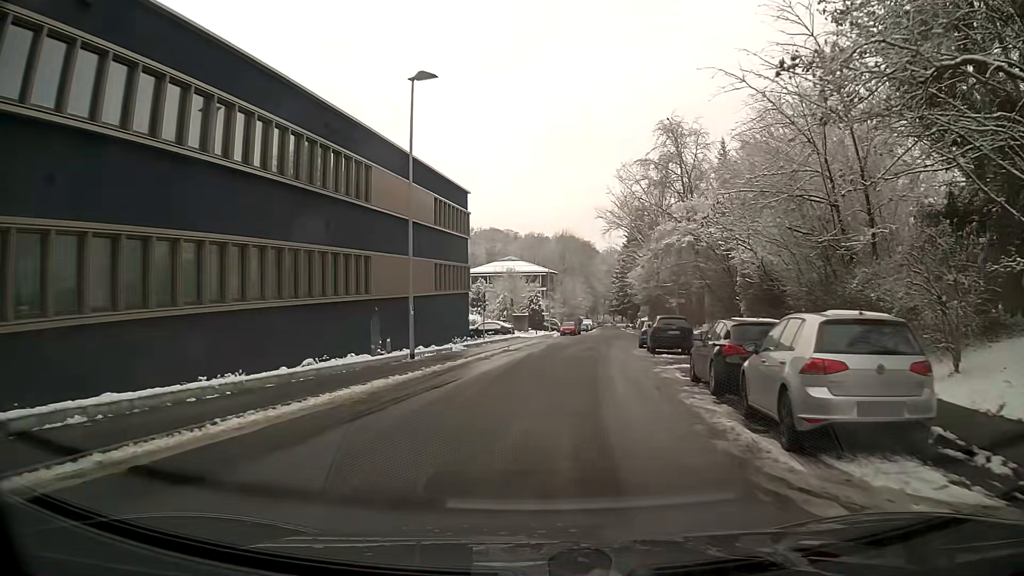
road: residential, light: Day
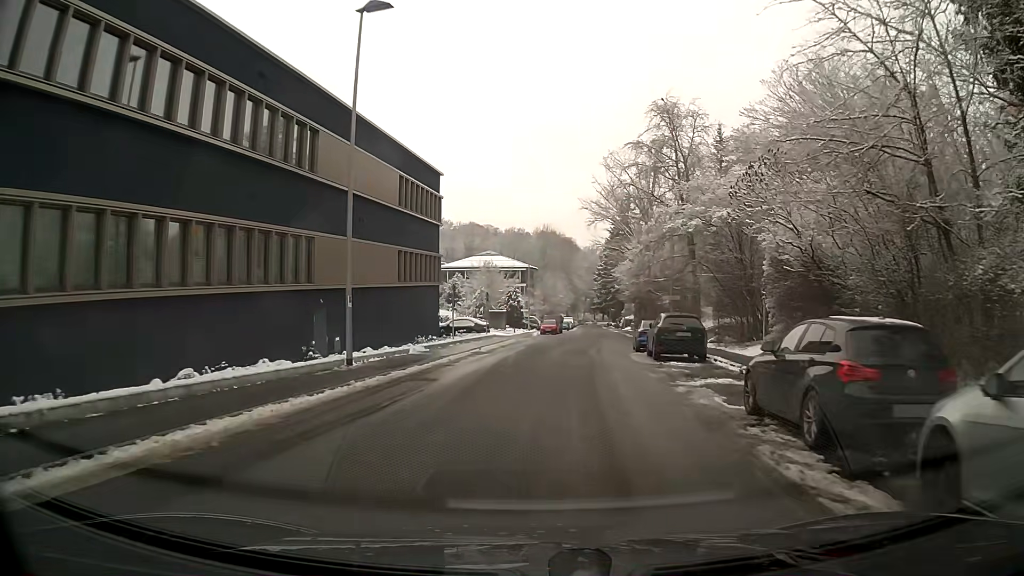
(+0.1, +5.6) m; +2°
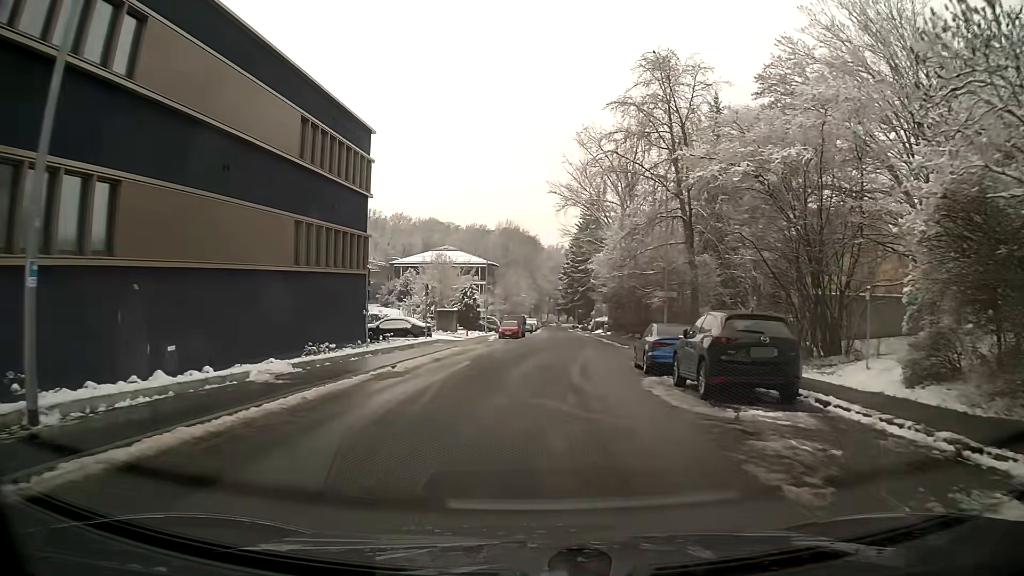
(+0.3, +11.3) m; +2°
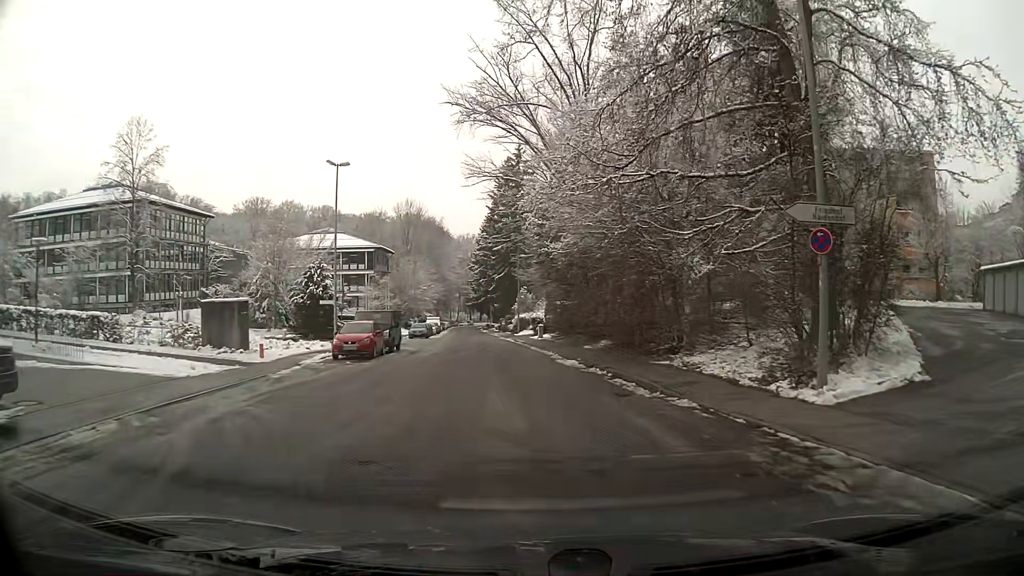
(+1.6, +29.1) m; +7°
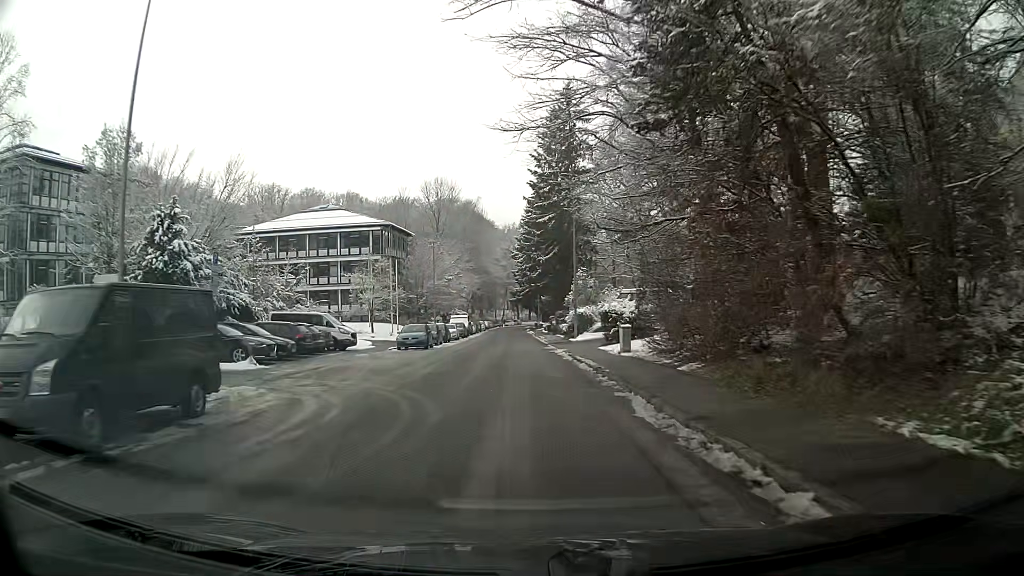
(-0.9, +24.4) m; -5°
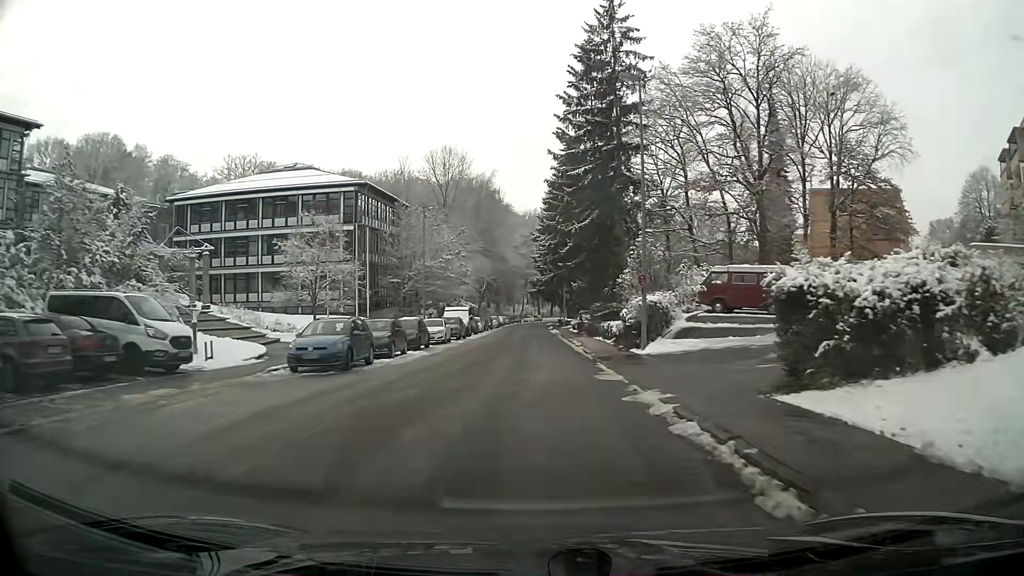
(-0.3, +20.2) m; -1°
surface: asphalt
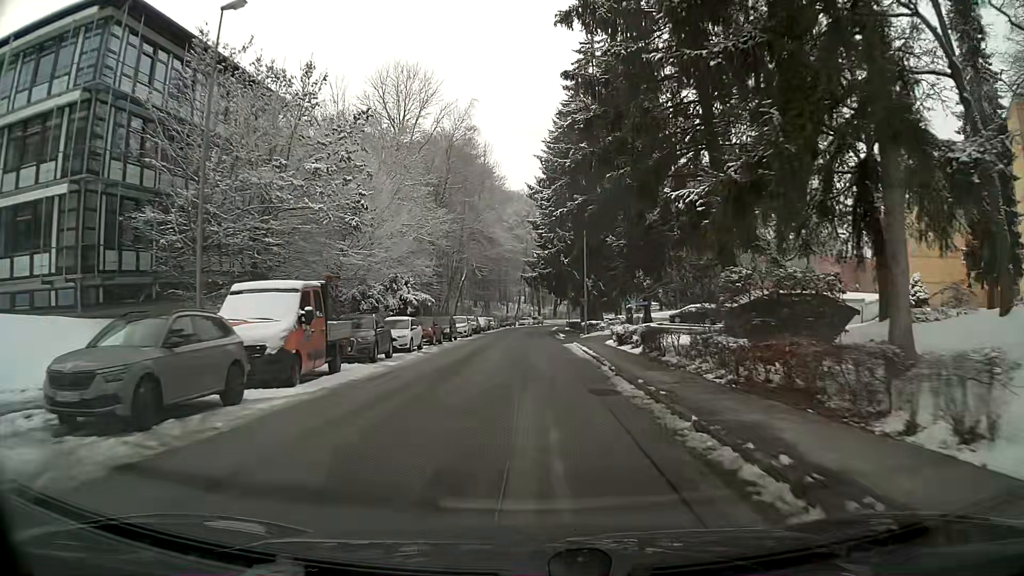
(-0.2, +36.8) m; -1°
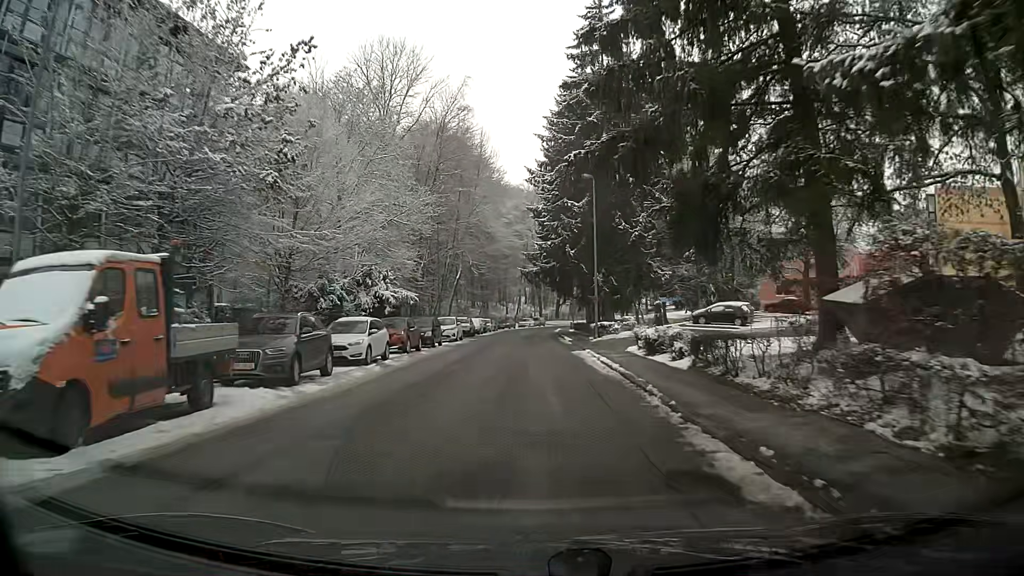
(0.0, +7.6) m; -1°
(0, +10) (0, +20) (0, +30) (0, +40) (0, +50) (+1, +60) (+1, +70) (+2, +80) (+3, +90) (+5, +100) m
